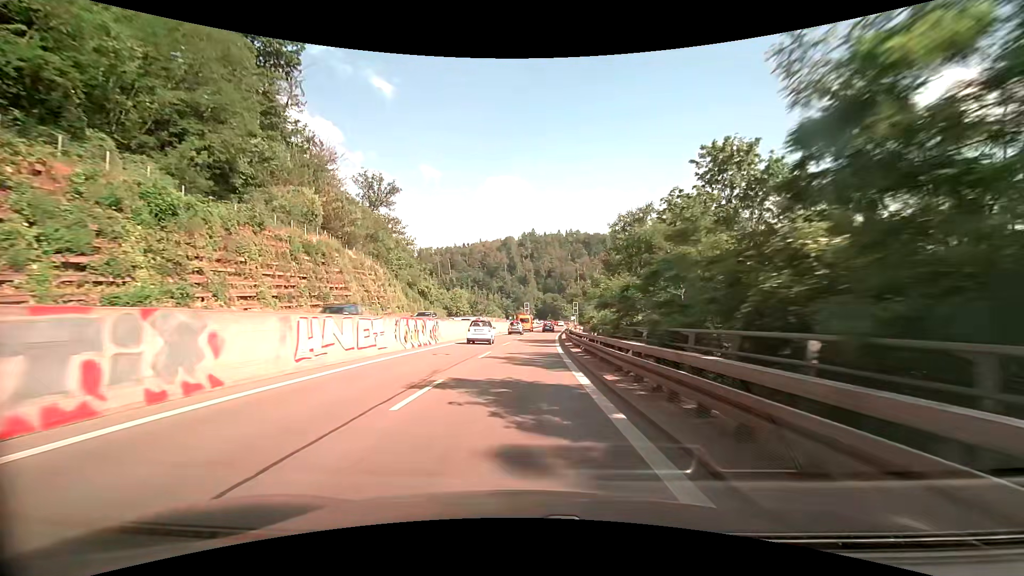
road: trunk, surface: asphalt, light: Day
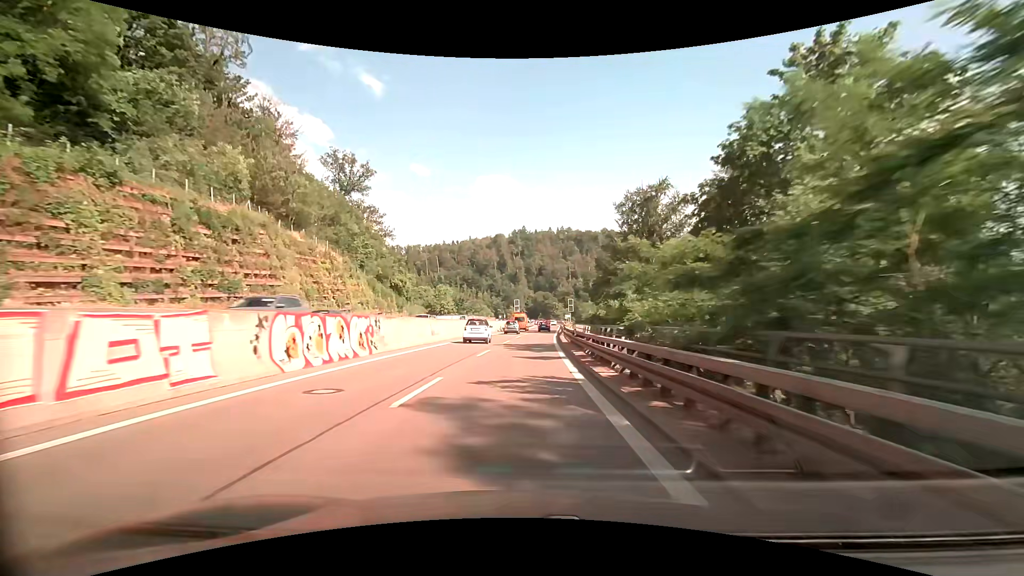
(+0.2, +11.4) m; +1°
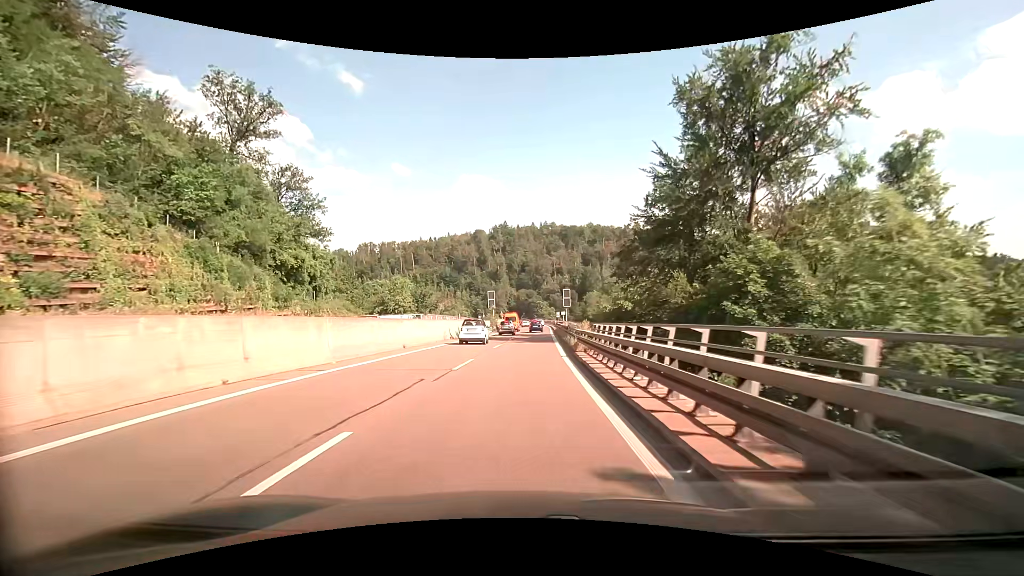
(+0.6, +29.4) m; +2°
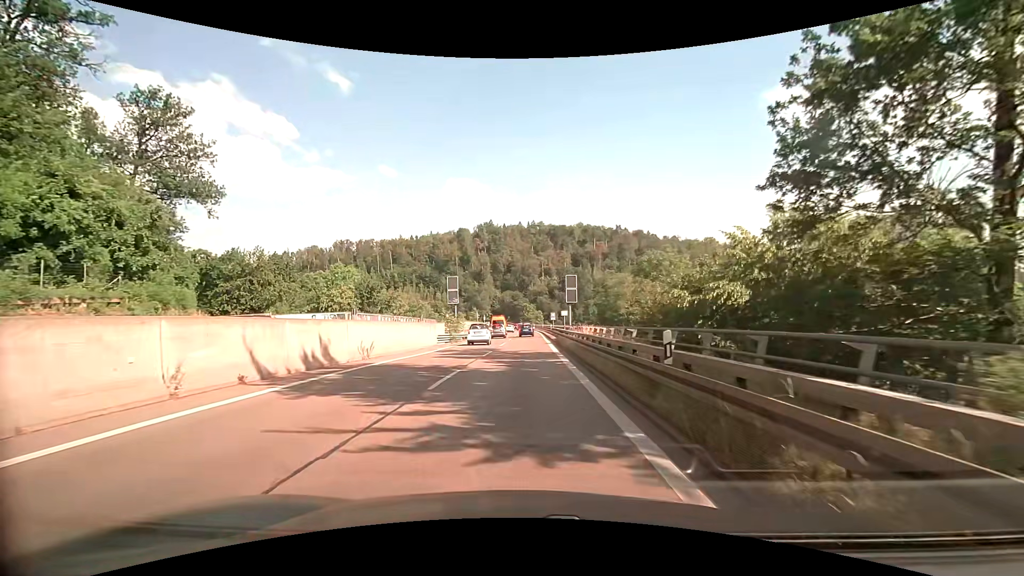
(+0.5, +26.8) m; +2°
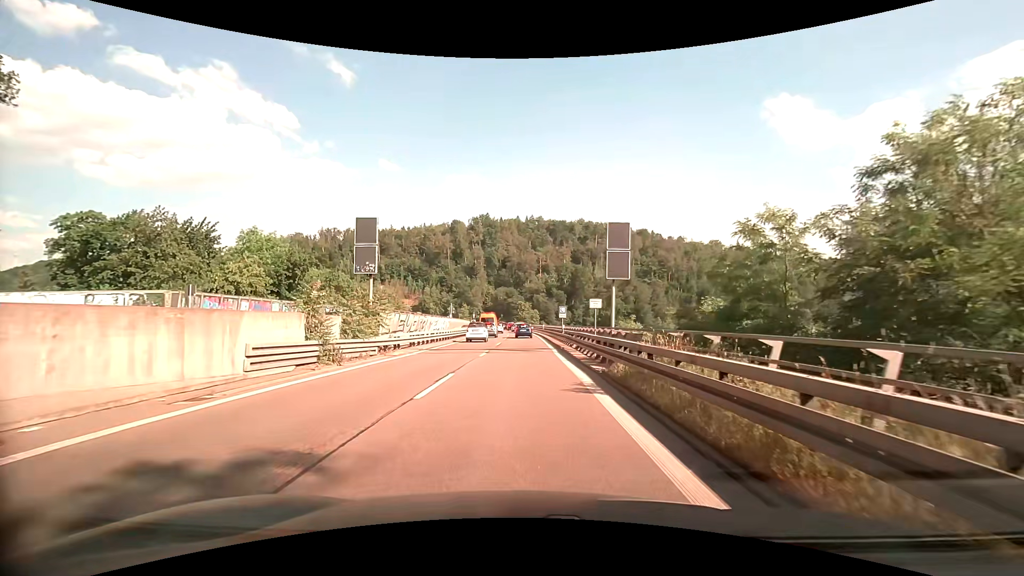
(0.0, +25.1) m; 0°
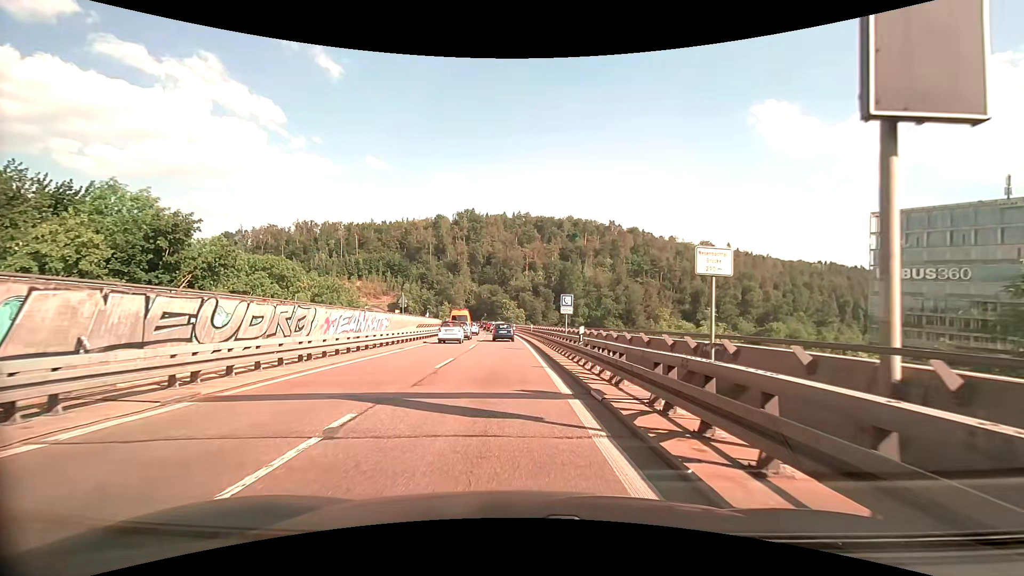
(+0.4, +17.7) m; +2°
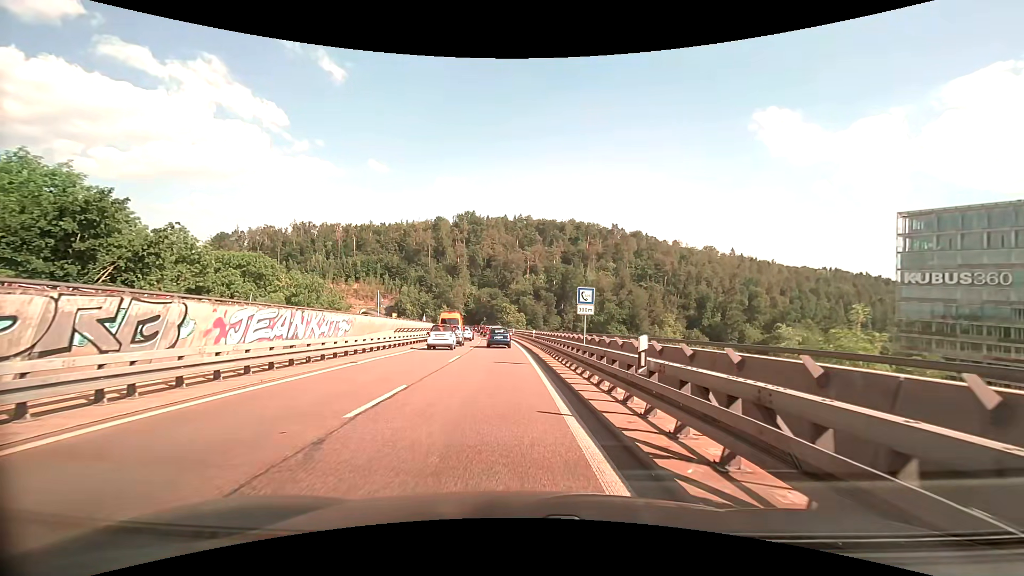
(0.0, +7.5) m; 0°
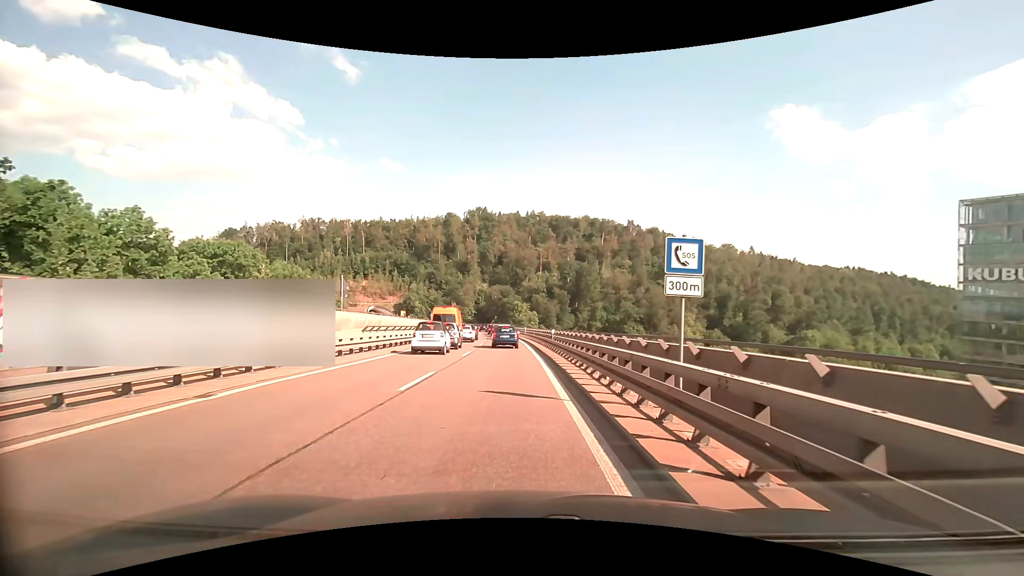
(-0.1, +9.7) m; -1°
